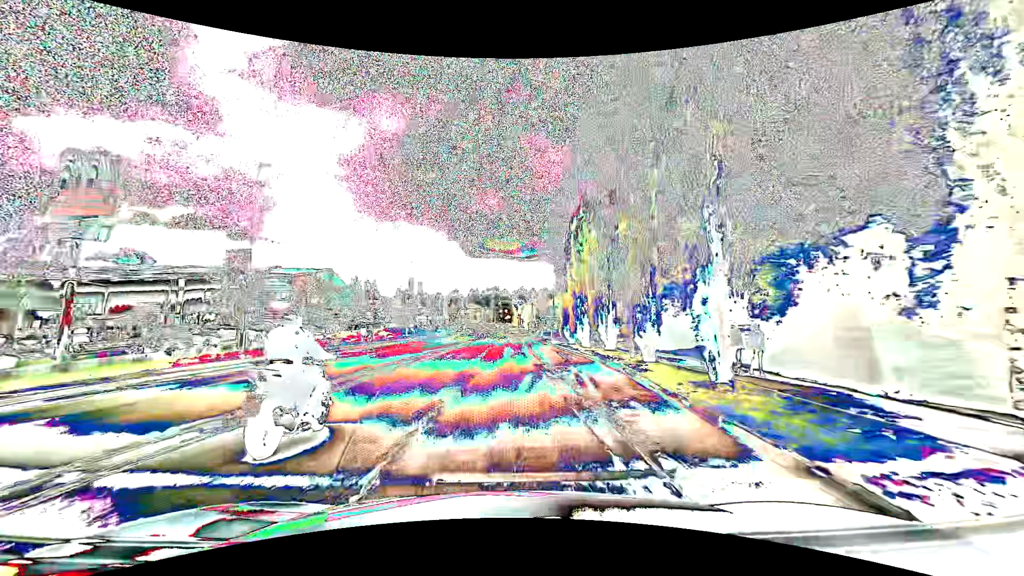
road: tertiary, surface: asphalt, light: Day
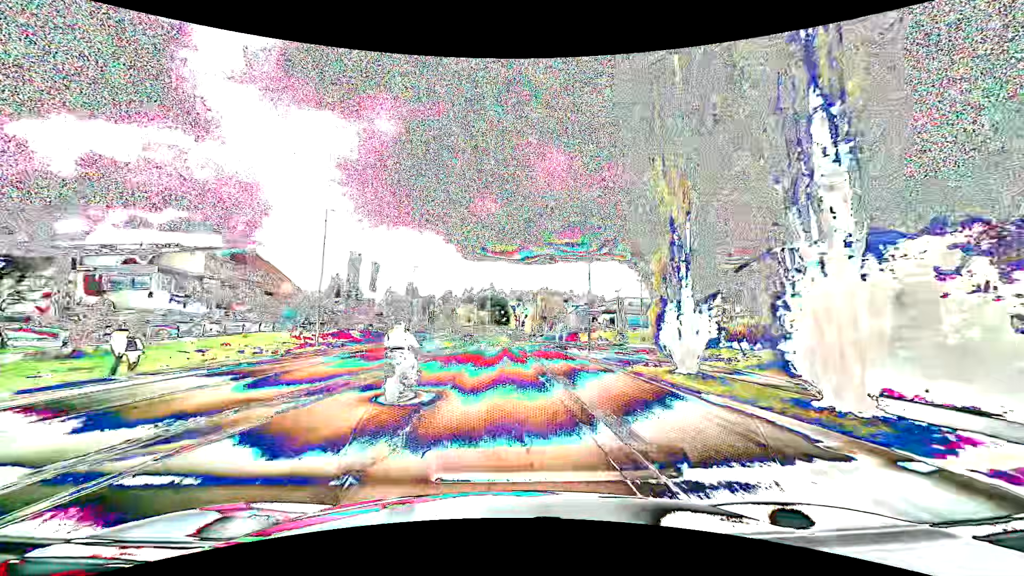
(+0.2, +30.4) m; 0°
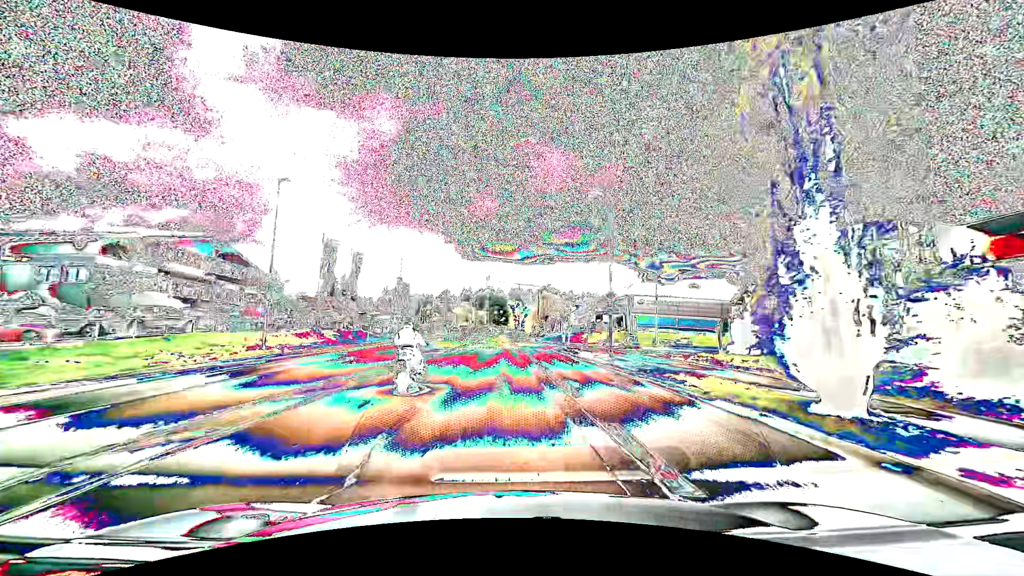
(0.0, +7.6) m; 0°
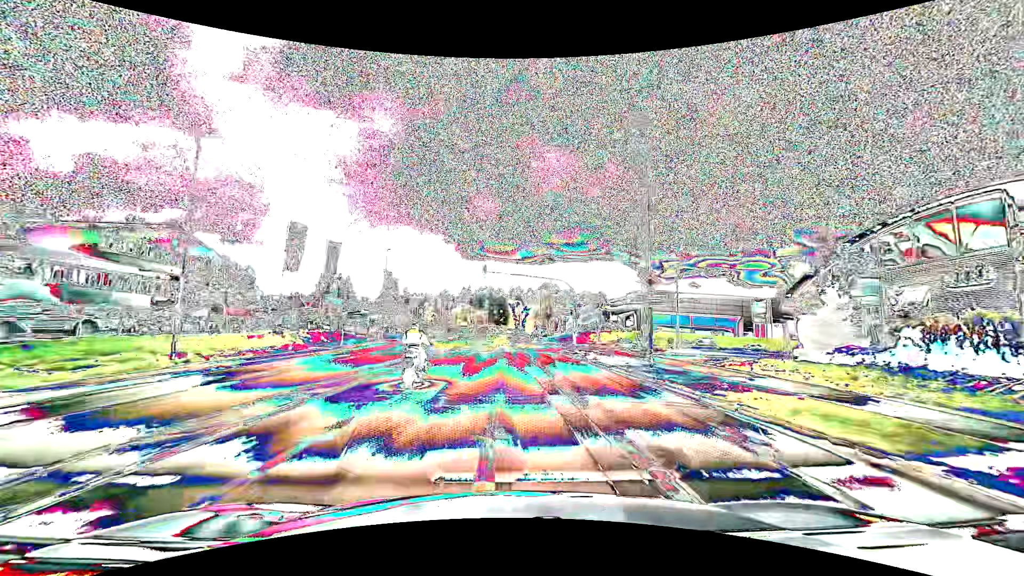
(0.0, +7.6) m; 0°
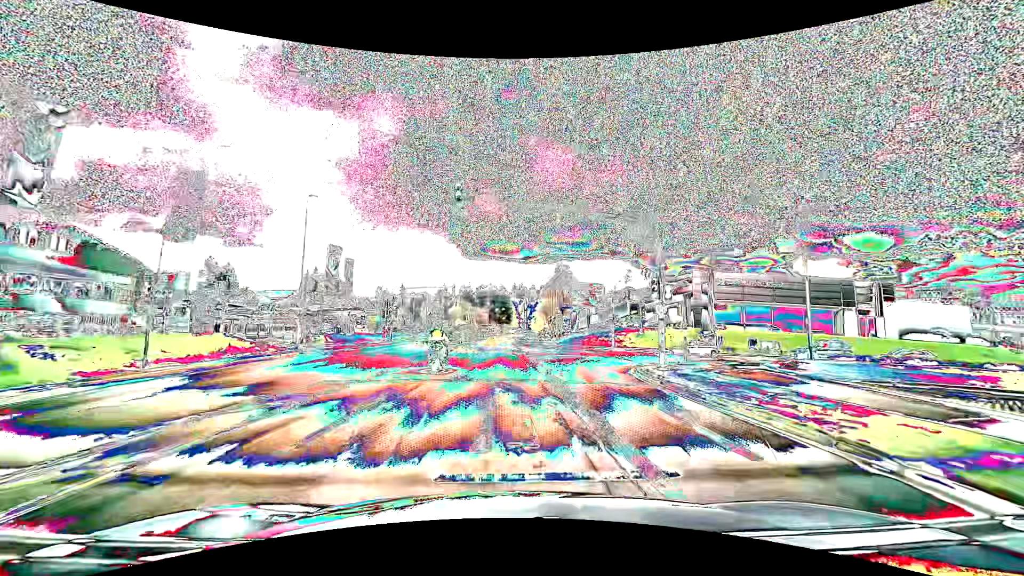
(+0.1, +22.8) m; 0°
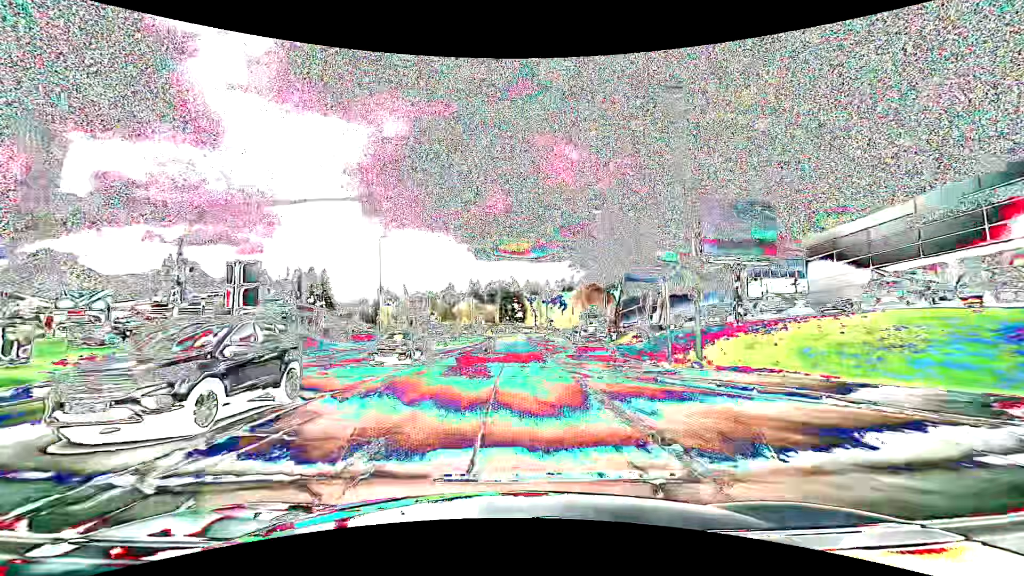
(-0.3, +38.1) m; -1°
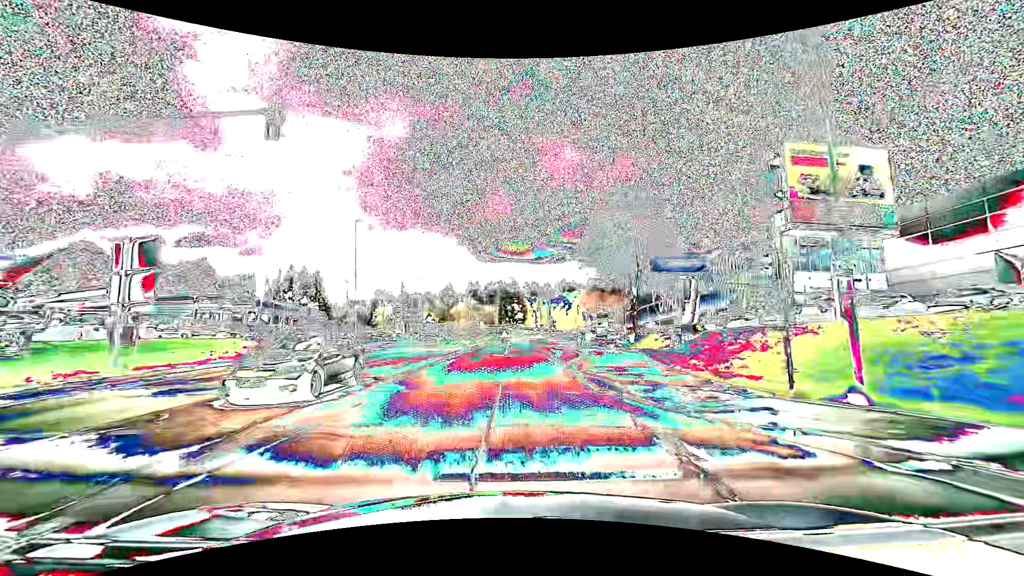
(0.0, +7.6) m; 0°
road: secondary
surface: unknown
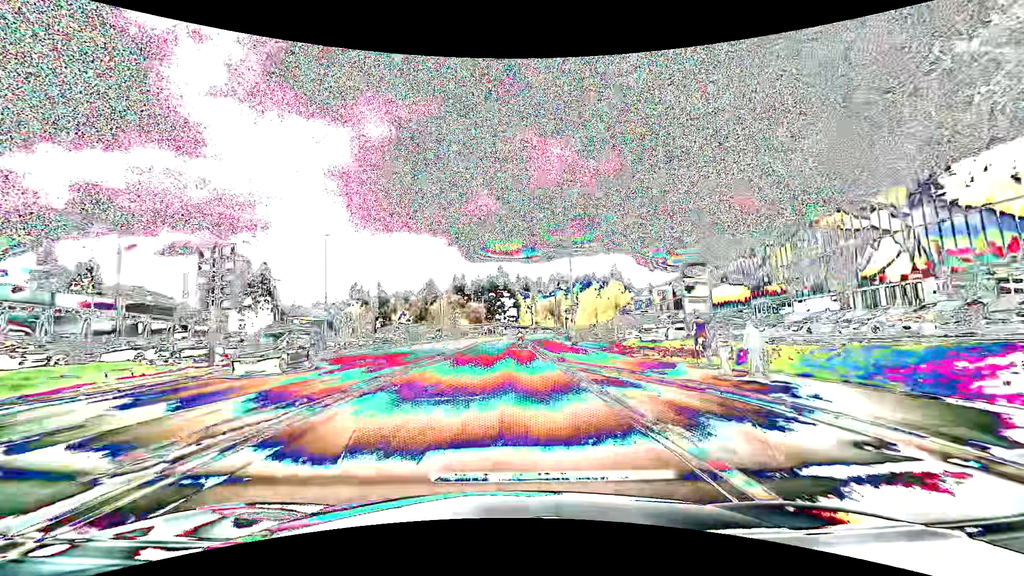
(+0.6, +38.0) m; +1°
(0, +10) (0, +20) (0, +30) (0, +40) (0, +50) (0, +60) (+1, +70) (+2, +80) (+3, +90) (+4, +100) m
